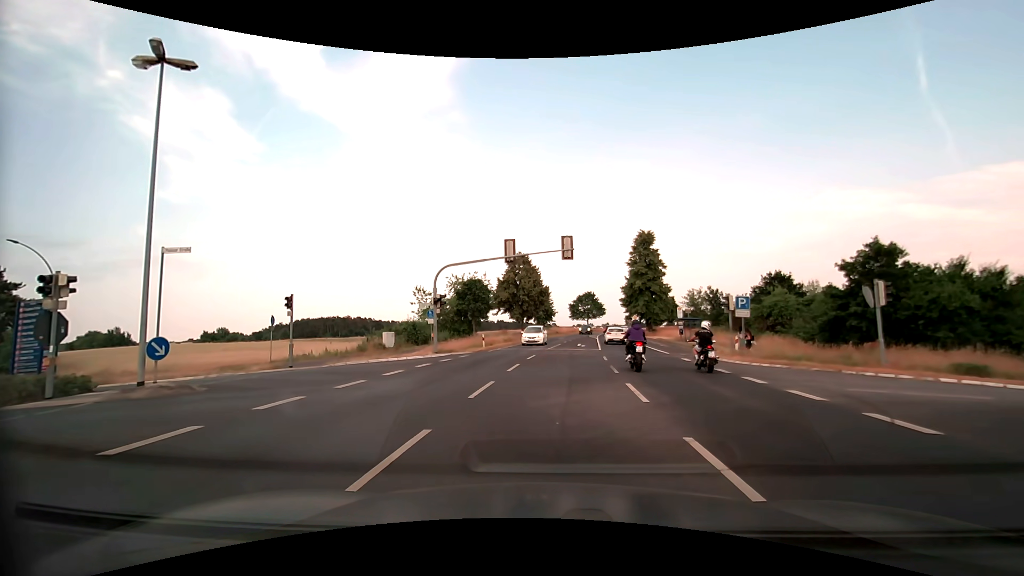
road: secondary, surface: asphalt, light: Day
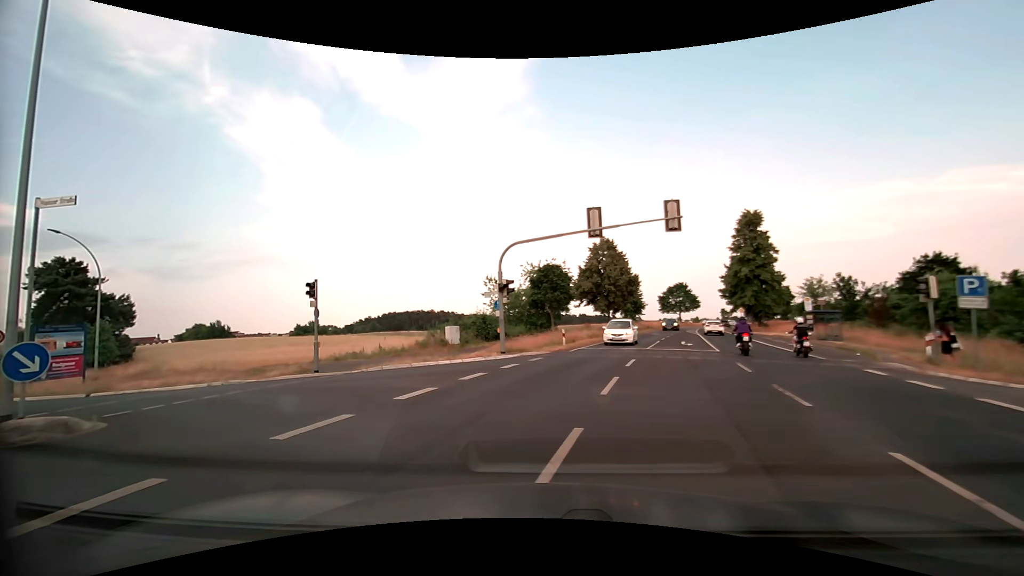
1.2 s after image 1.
(-0.4, +6.5) m; -9°
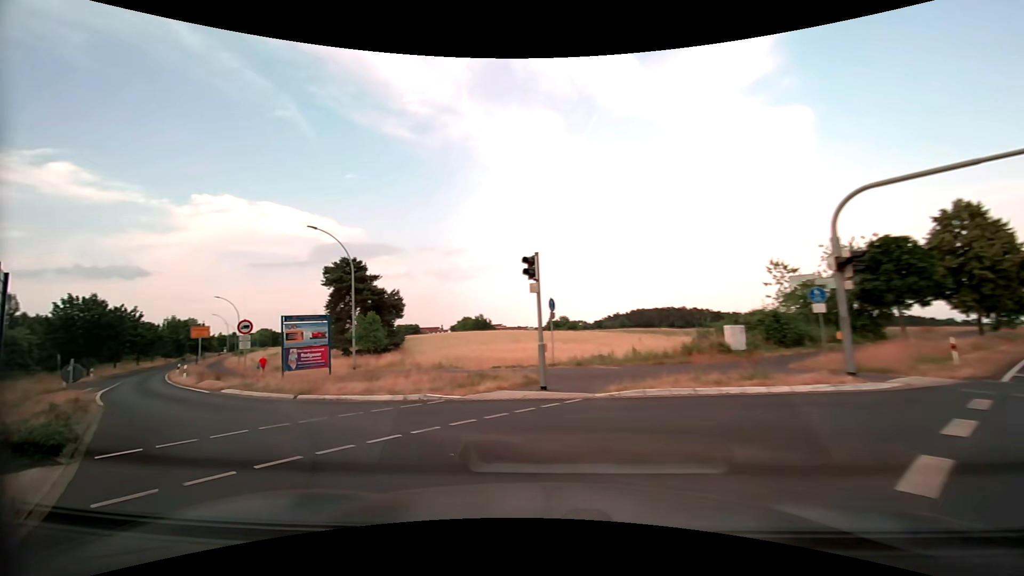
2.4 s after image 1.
(-1.6, +7.1) m; -27°
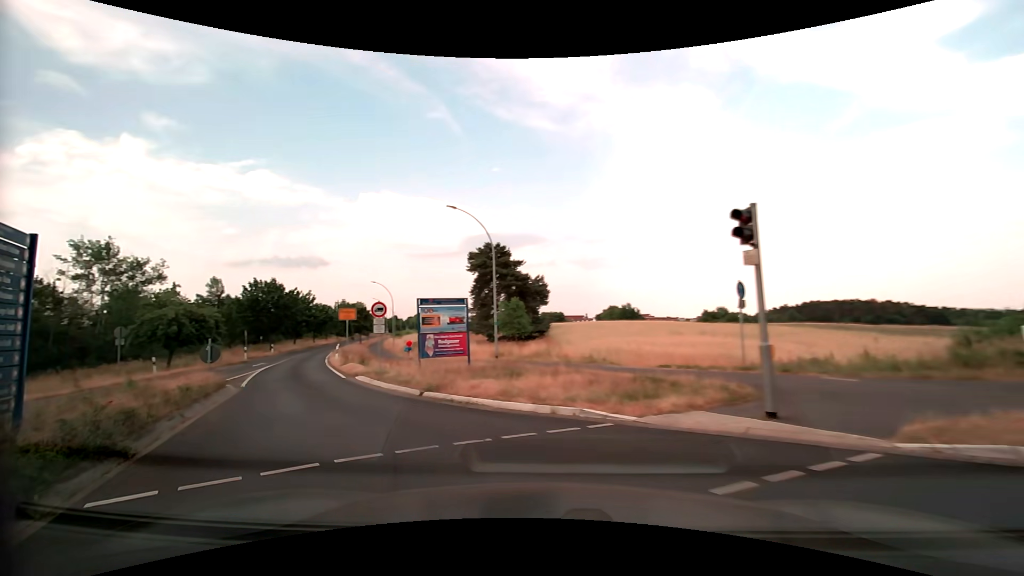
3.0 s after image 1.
(-0.6, +3.7) m; -16°
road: unclassified
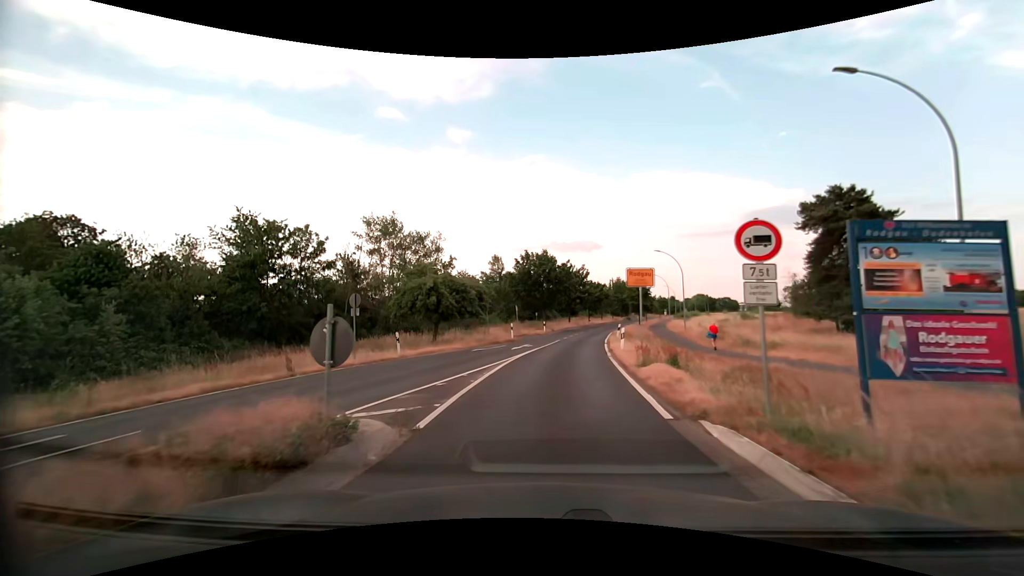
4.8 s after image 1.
(-4.5, +11.3) m; -32°
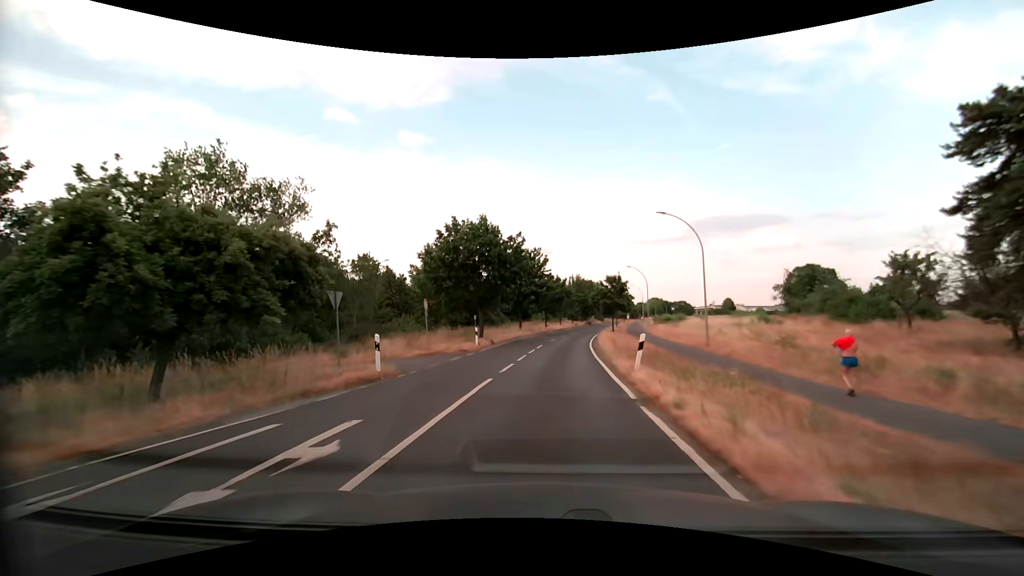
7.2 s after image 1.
(+1.1, +21.8) m; +5°
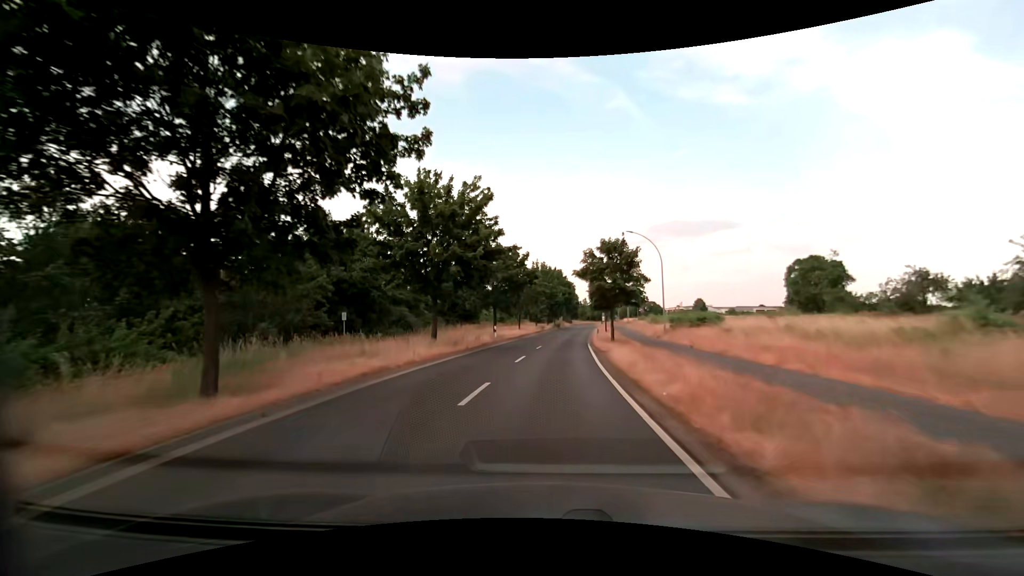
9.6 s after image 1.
(+1.1, +28.2) m; +4°
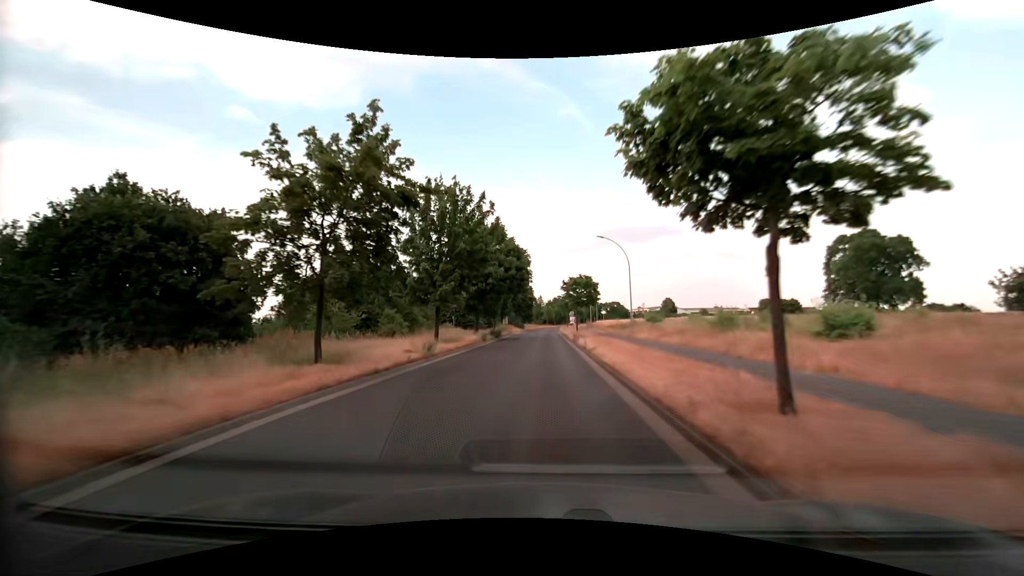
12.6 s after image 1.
(+2.4, +43.3) m; +5°
(0, +10) (0, +20) (0, +30) (0, +40) (0, +50) (+1, +60) (+1, +70) (+1, +80) (+1, +90) (+2, +100) m
